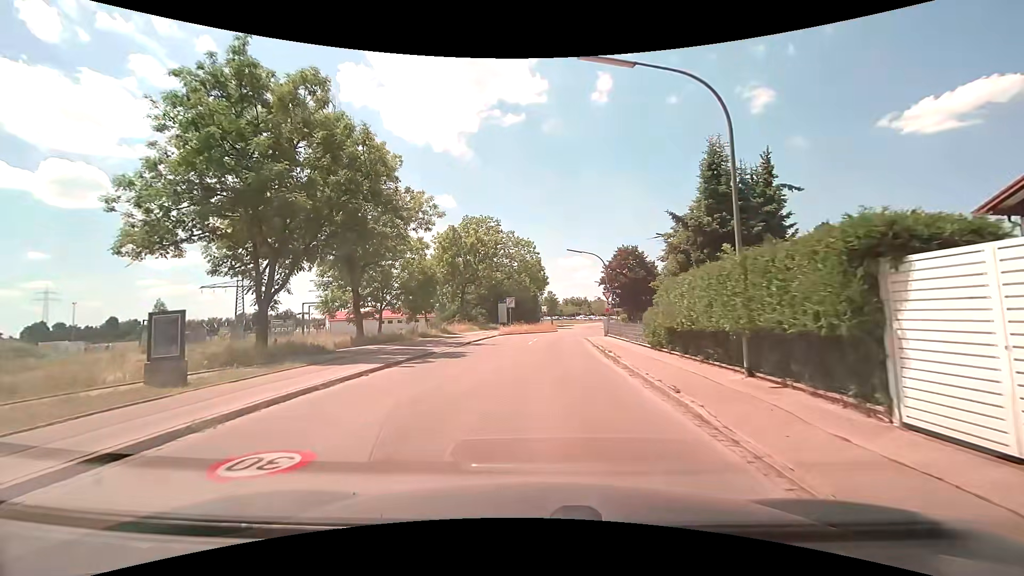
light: Day
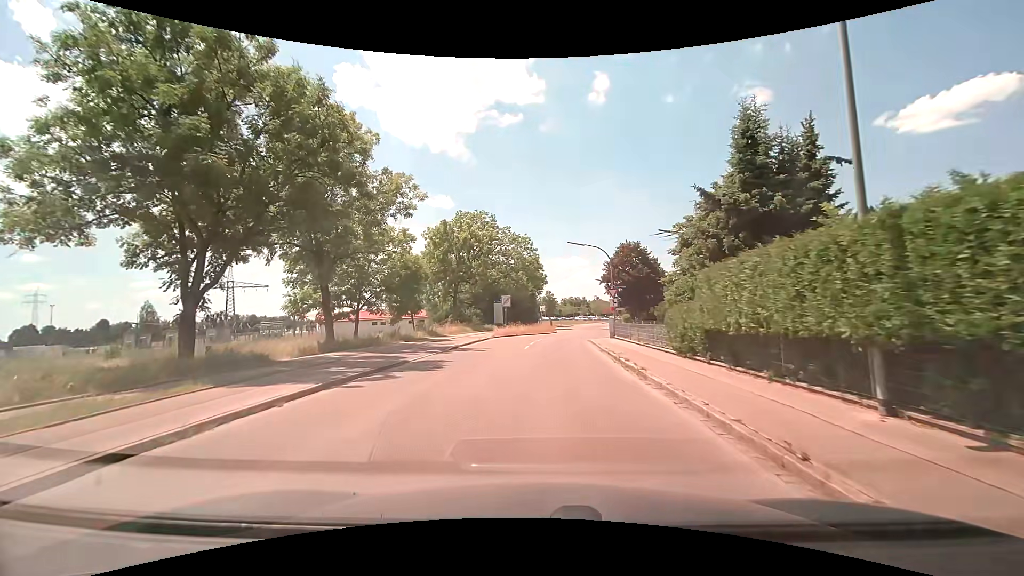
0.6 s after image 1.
(0.0, +4.1) m; 0°
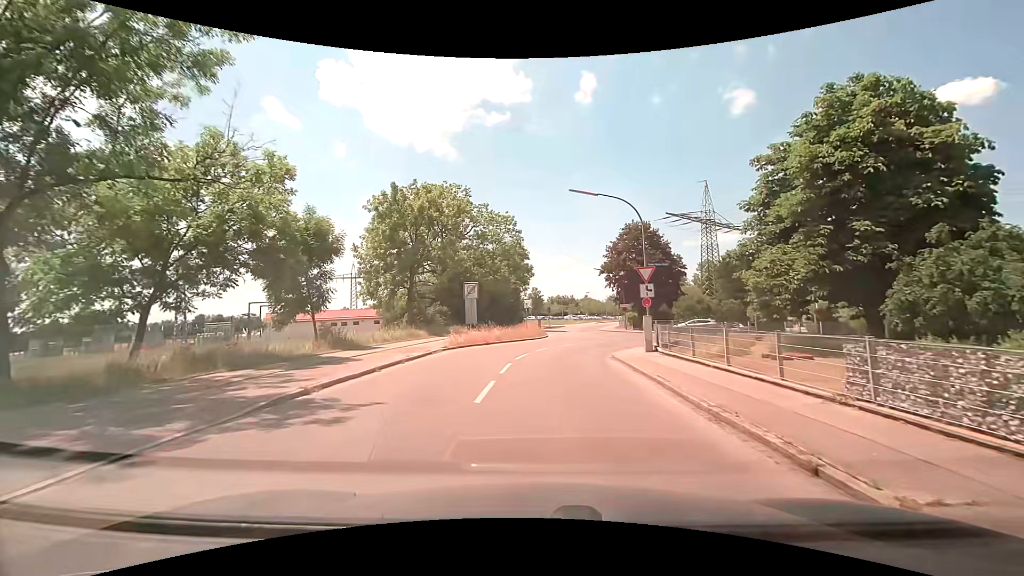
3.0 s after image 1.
(+0.2, +15.2) m; +1°
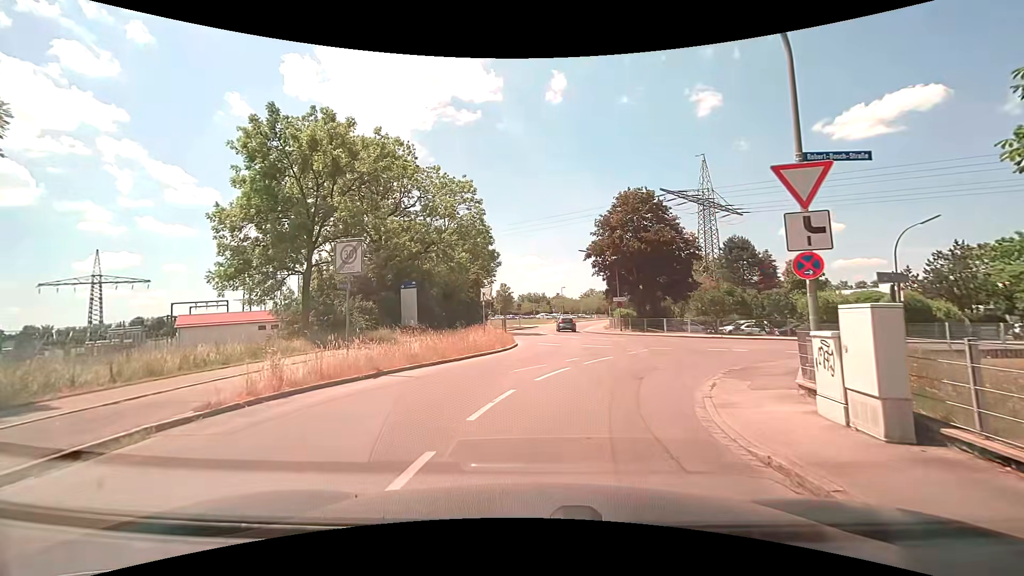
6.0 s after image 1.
(+0.5, +14.8) m; +4°
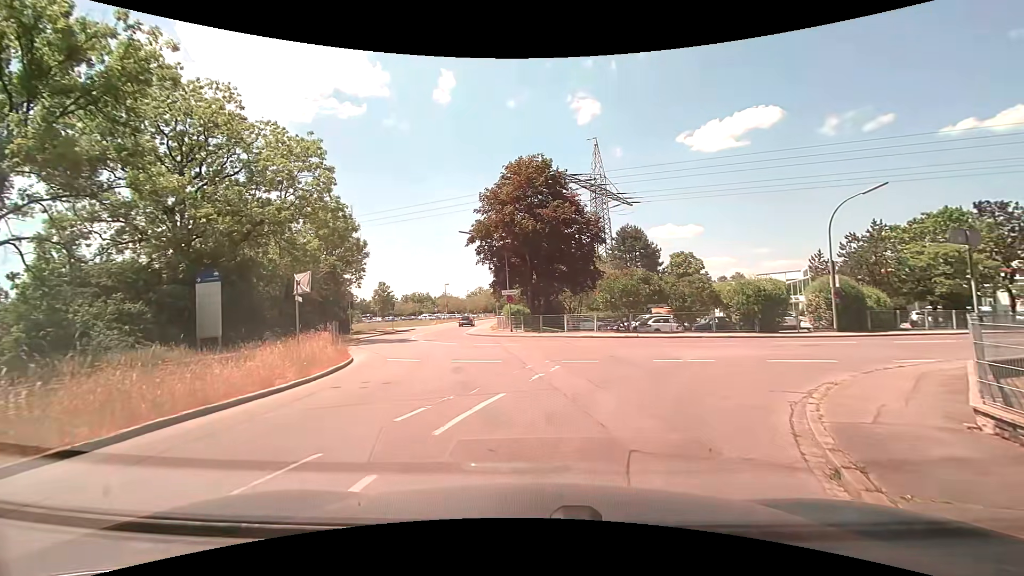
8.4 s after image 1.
(+0.8, +9.3) m; +13°
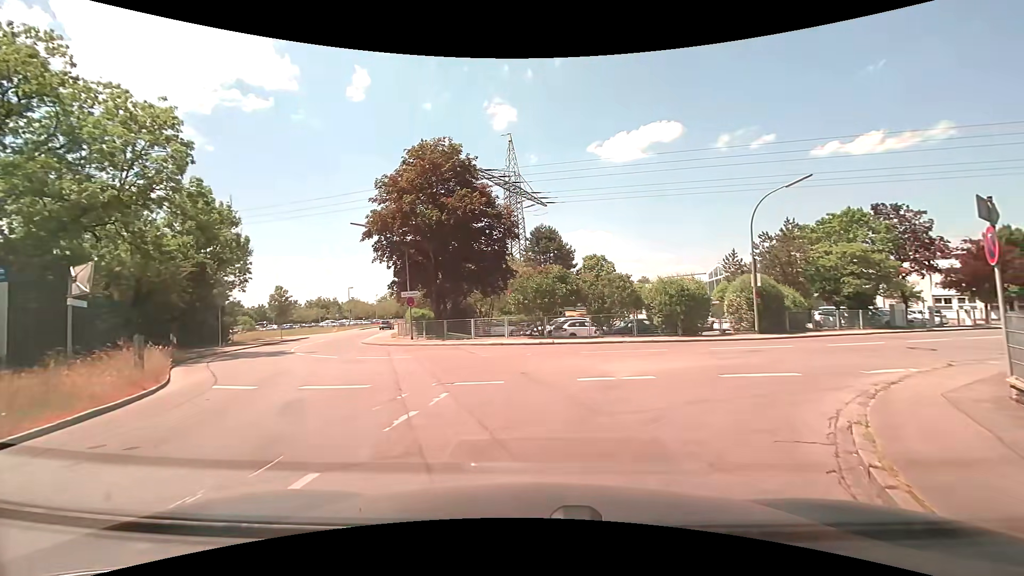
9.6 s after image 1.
(+0.3, +3.9) m; +8°
